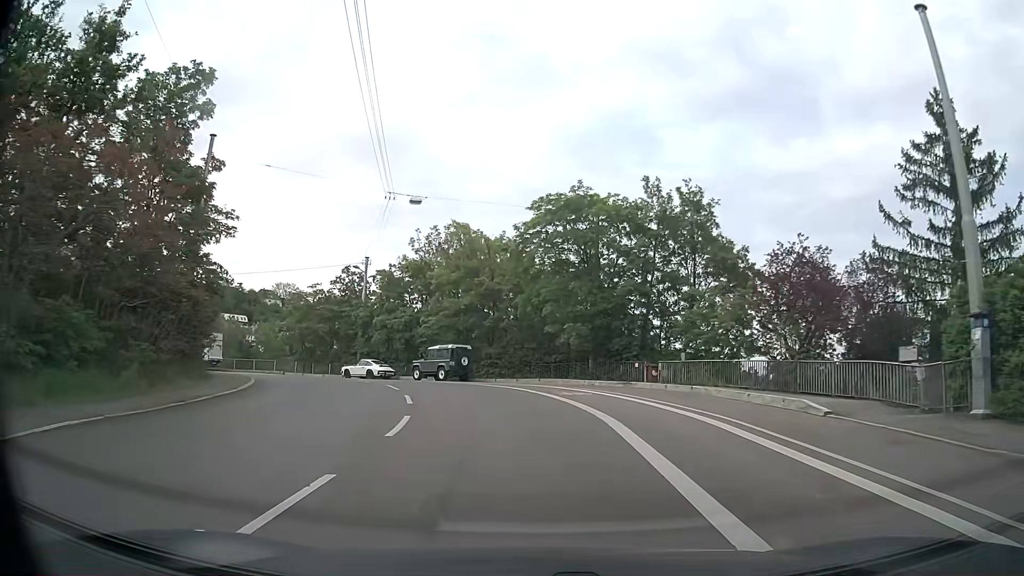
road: secondary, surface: asphalt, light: Day
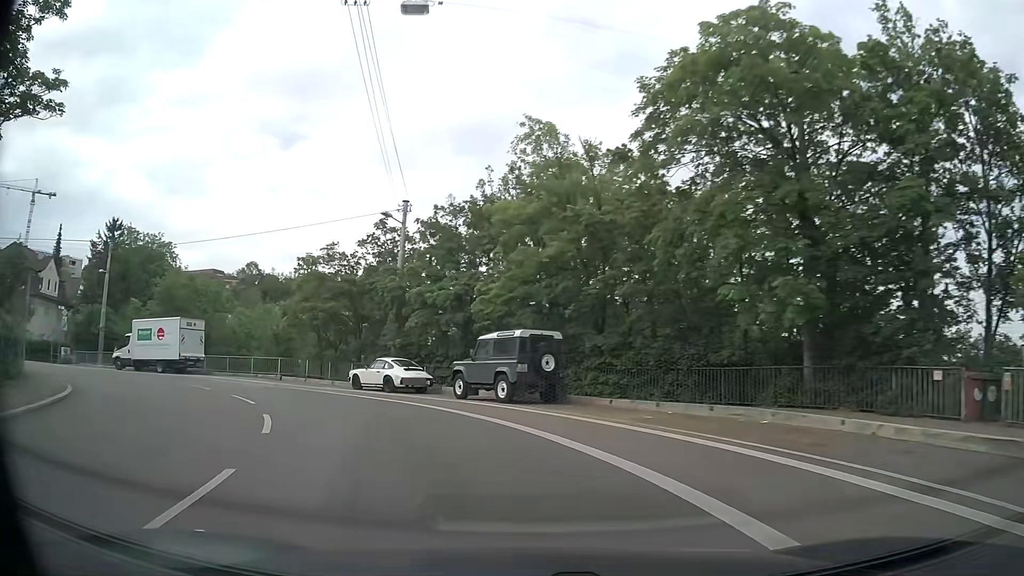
(-0.7, +18.5) m; -8°
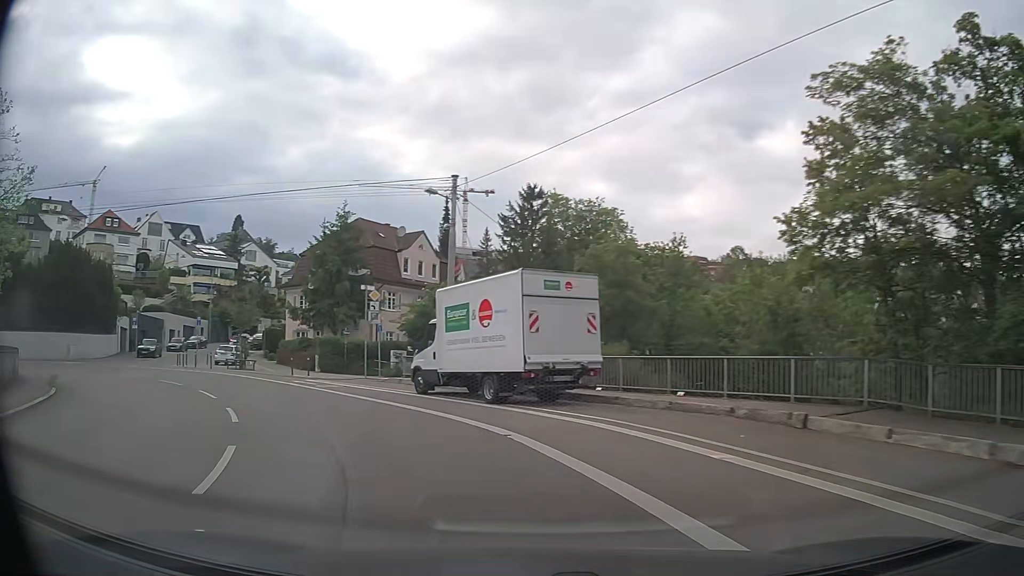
(-7.7, +21.6) m; -42°
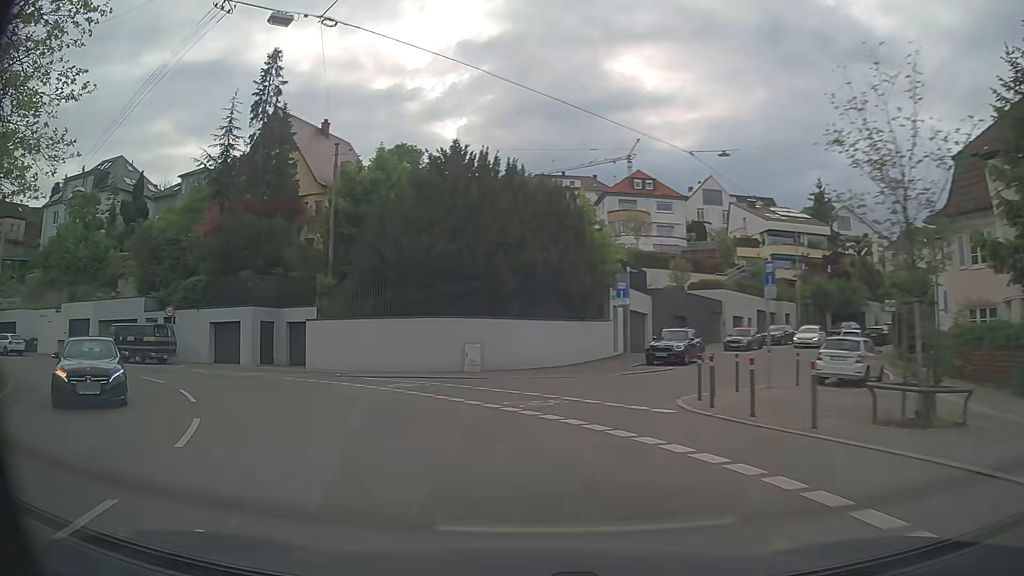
(-12.8, +26.5) m; -51°
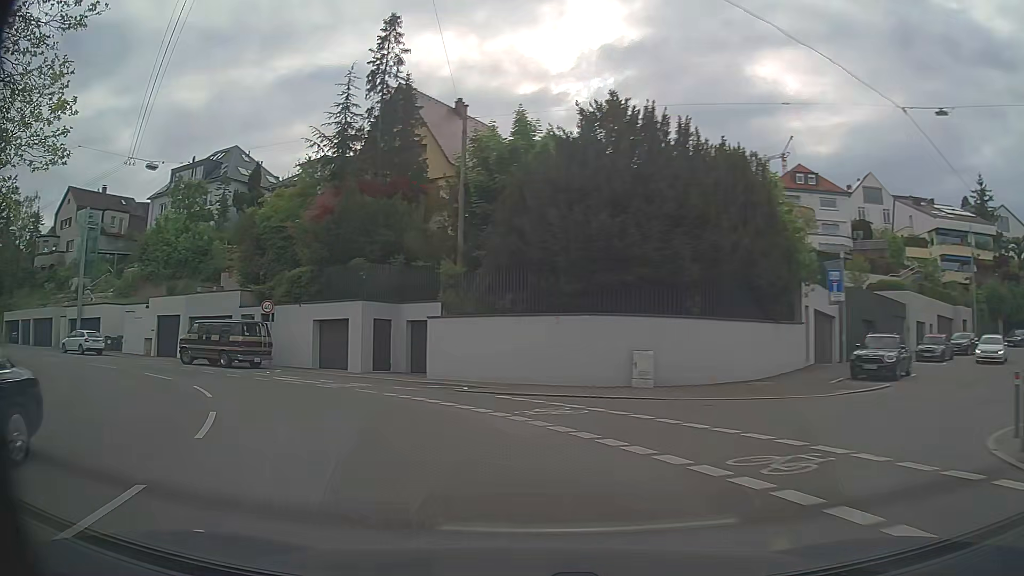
(-0.7, +6.0) m; -12°
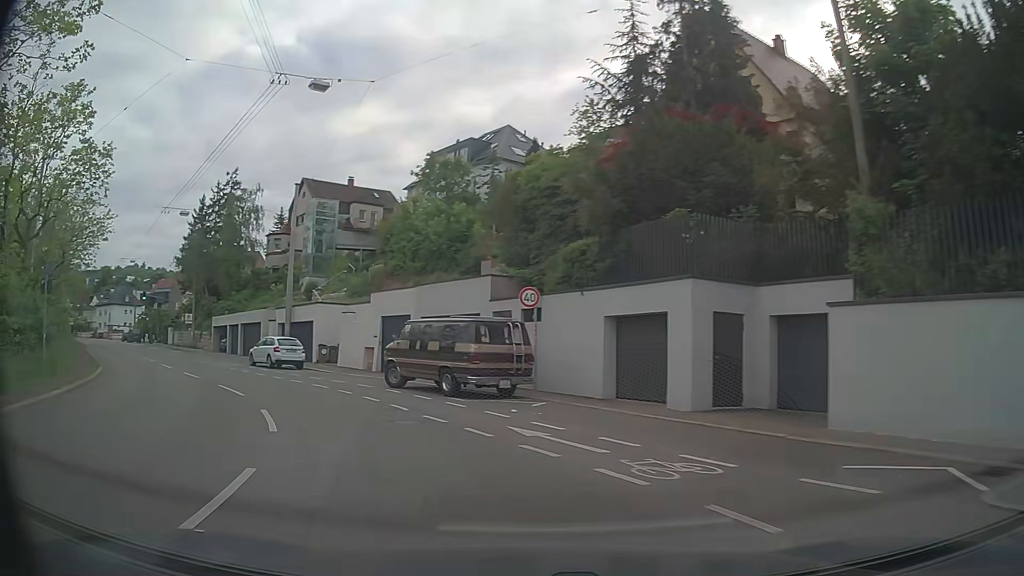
(-2.8, +11.8) m; -26°
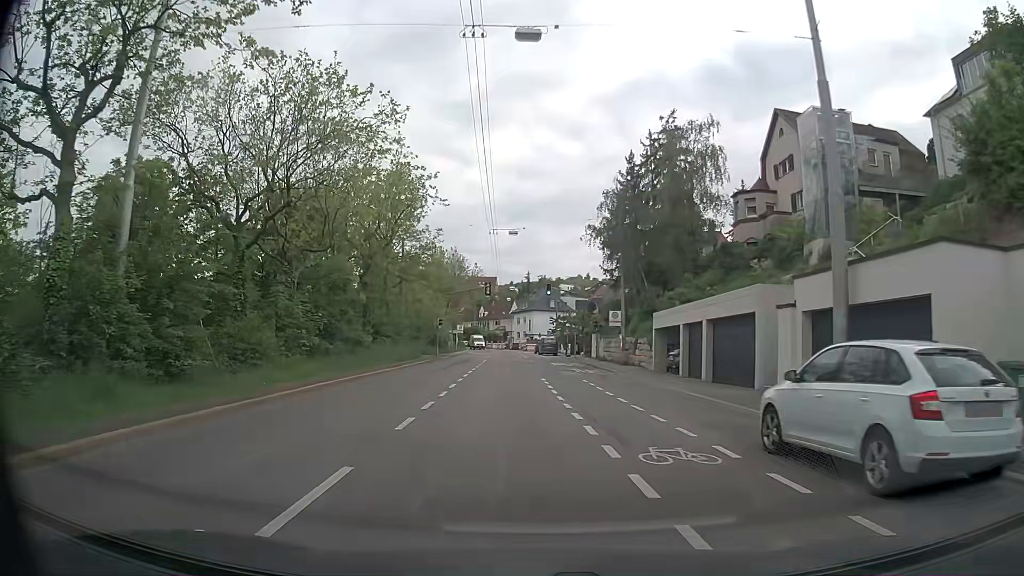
(-10.1, +22.6) m; -40°
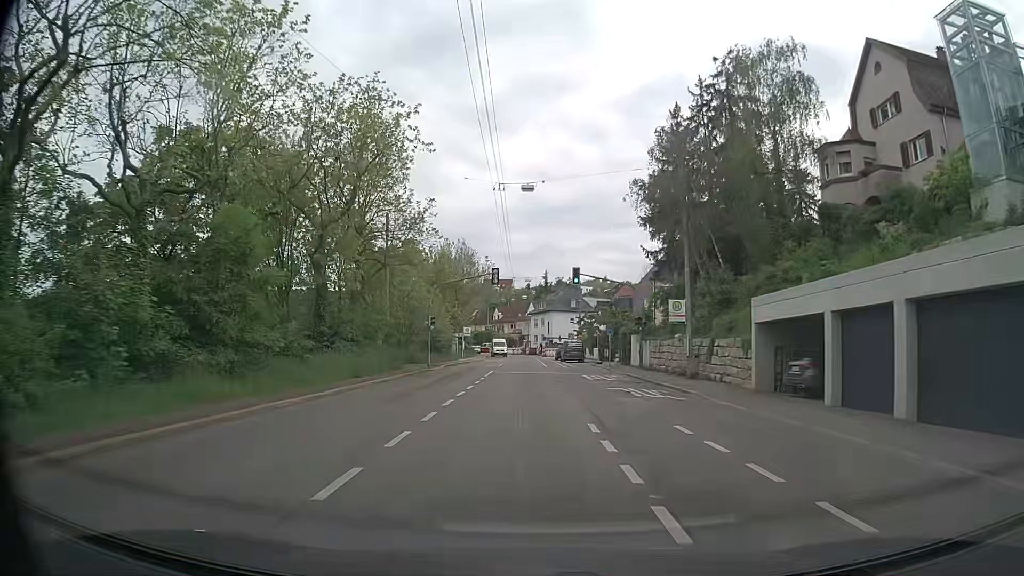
(-0.3, +13.4) m; -1°
(0, +10) (0, +20) (0, +30) (-1, +40) (-1, +50) (-1, +60) (-1, +70) (-1, +80) (-2, +90) (-3, +100) m
